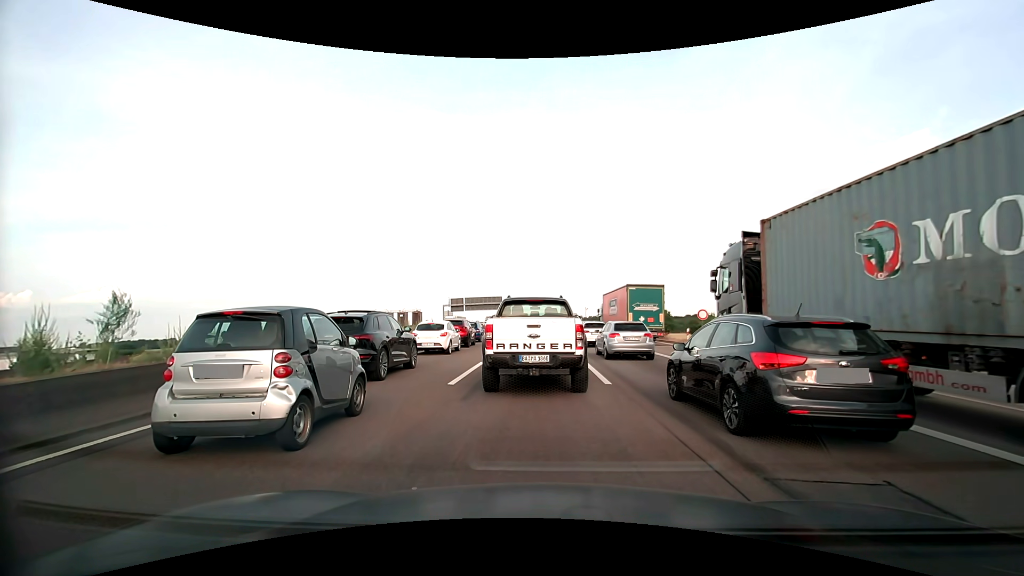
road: motorway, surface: asphalt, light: Day
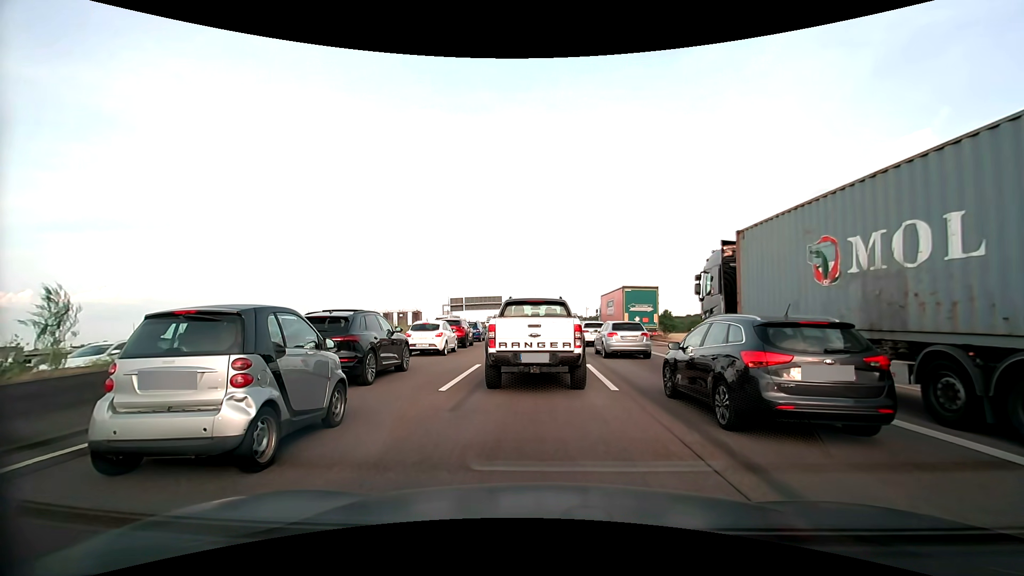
(0.0, +1.0) m; -1°
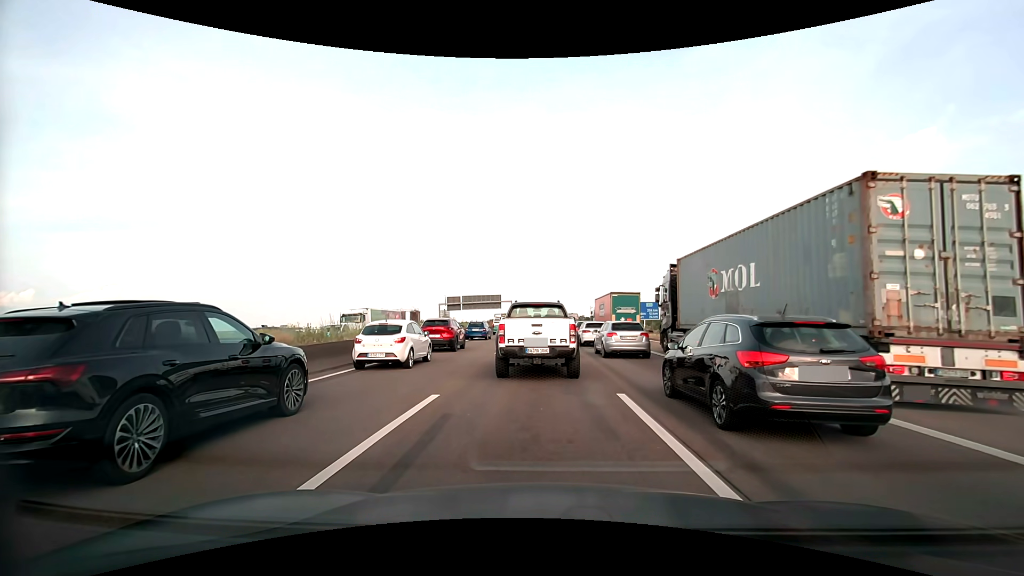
(+0.1, +6.7) m; +1°
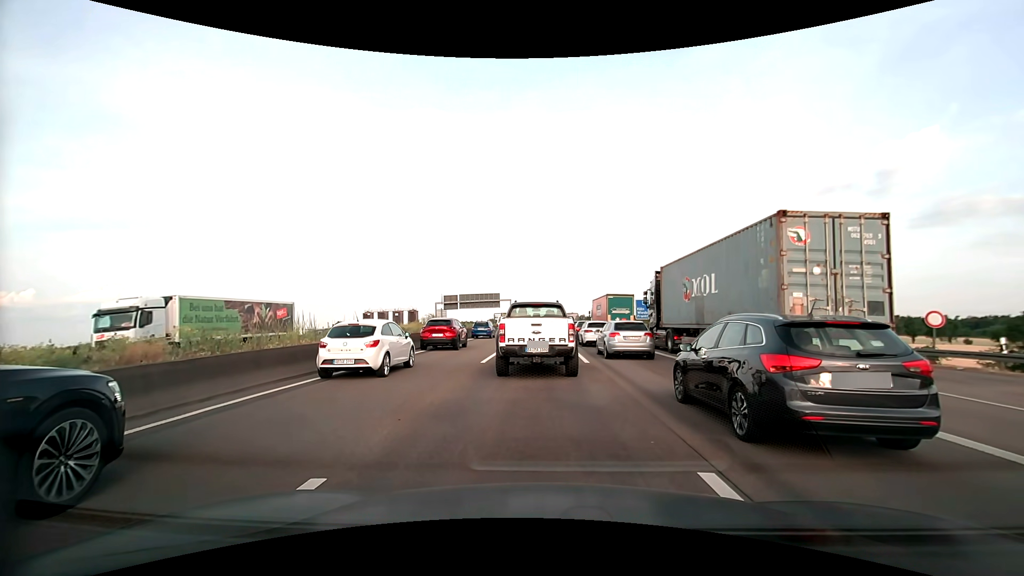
(0.0, +4.9) m; 0°
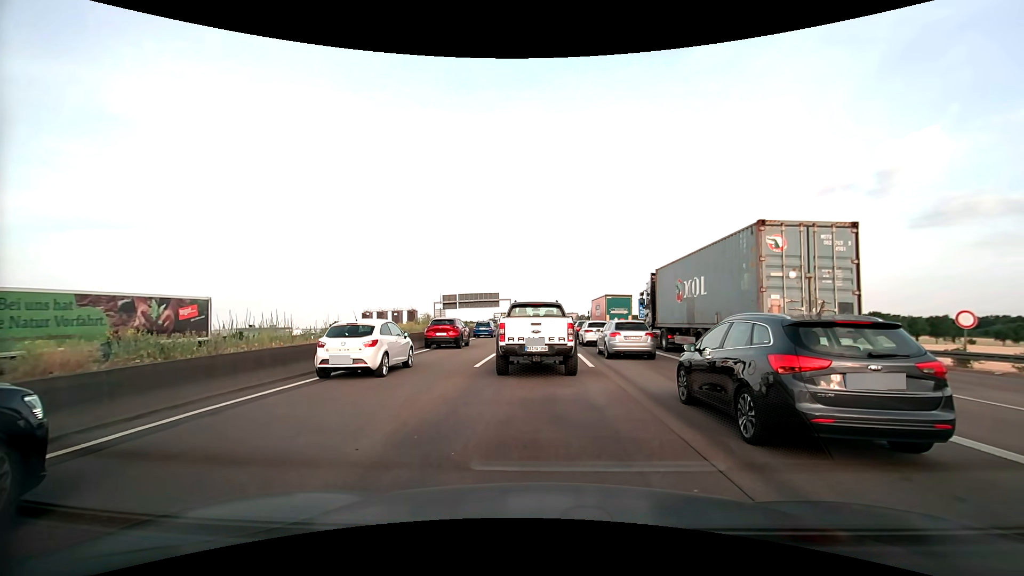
(0.0, +1.6) m; 0°
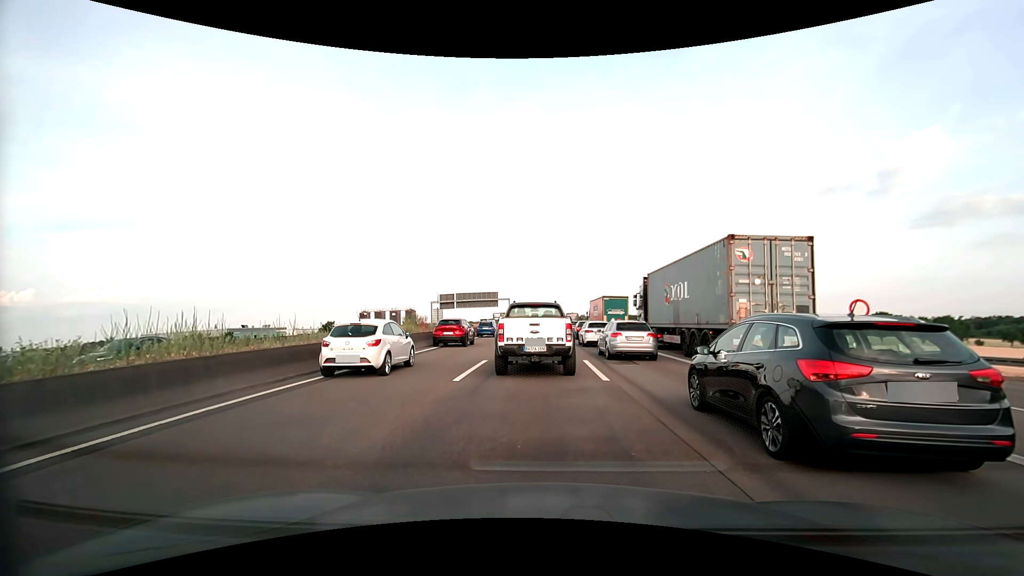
(0.0, +3.5) m; 0°
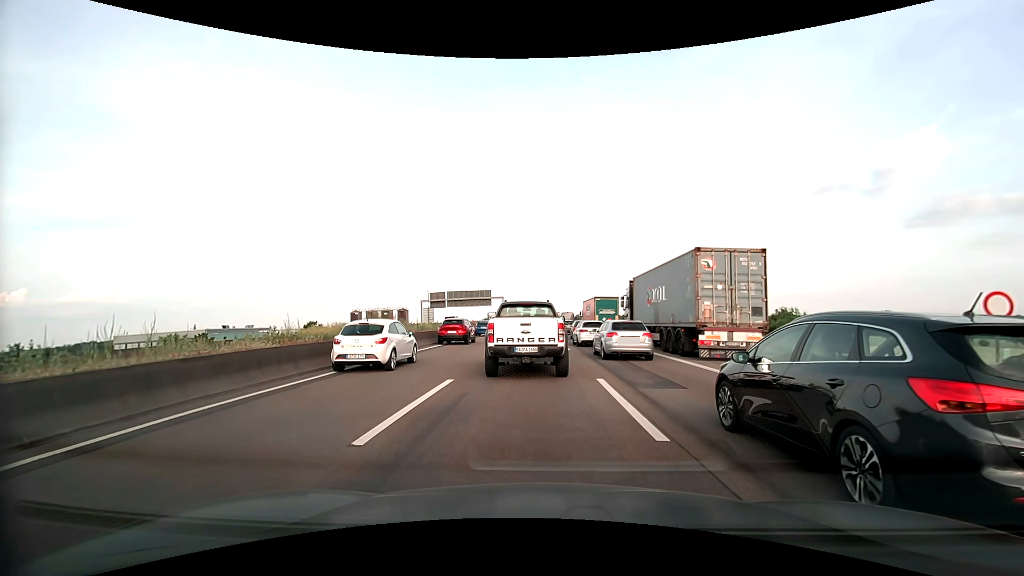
(+0.1, +5.8) m; +1°
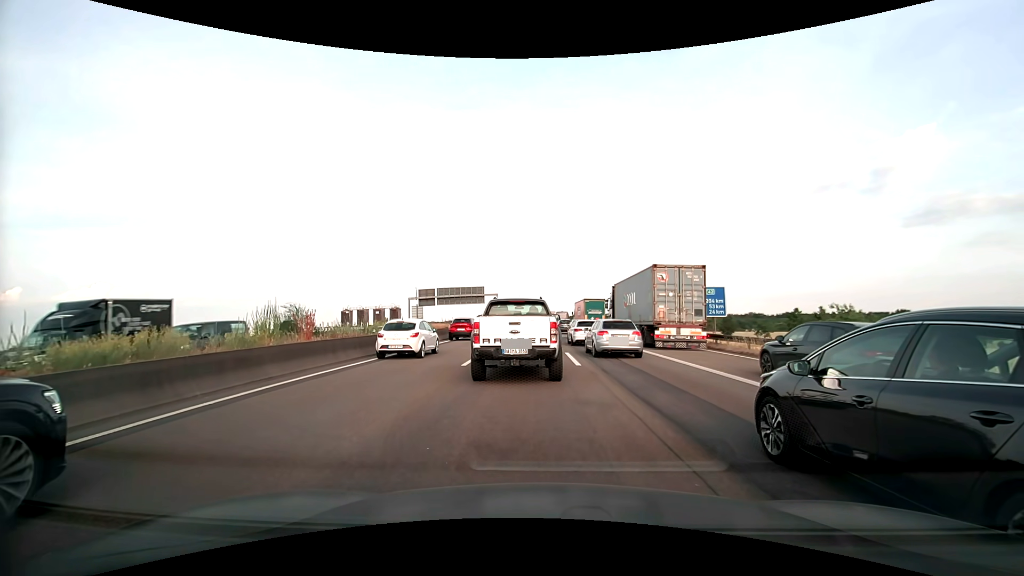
(0.0, +8.6) m; 0°
(0, +10) (0, +20) (0, +30) (0, +40) (0, +50) (0, +60) (0, +70) (0, +80) (0, +90) (-1, +100) m
